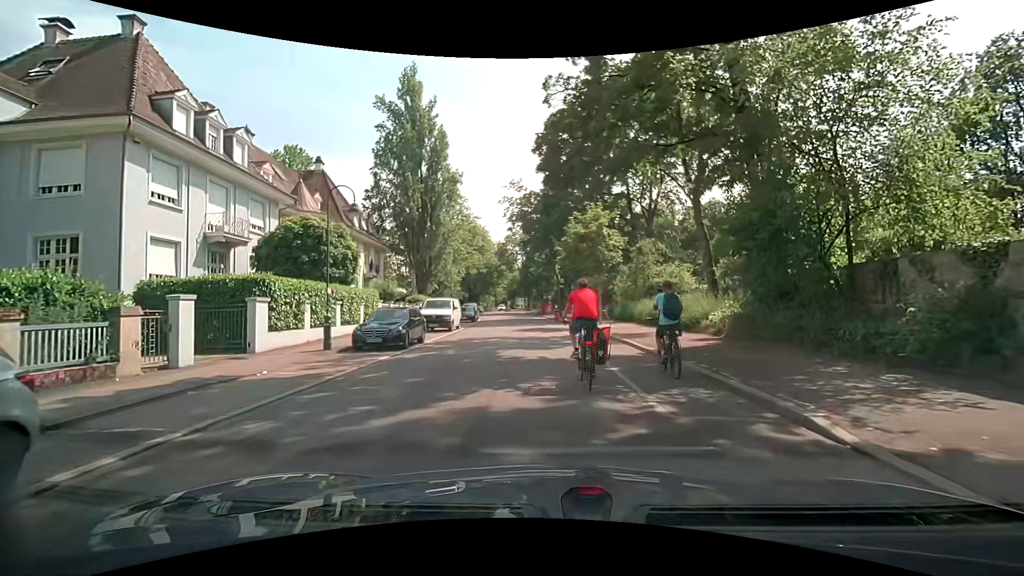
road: unclassified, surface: asphalt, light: Day
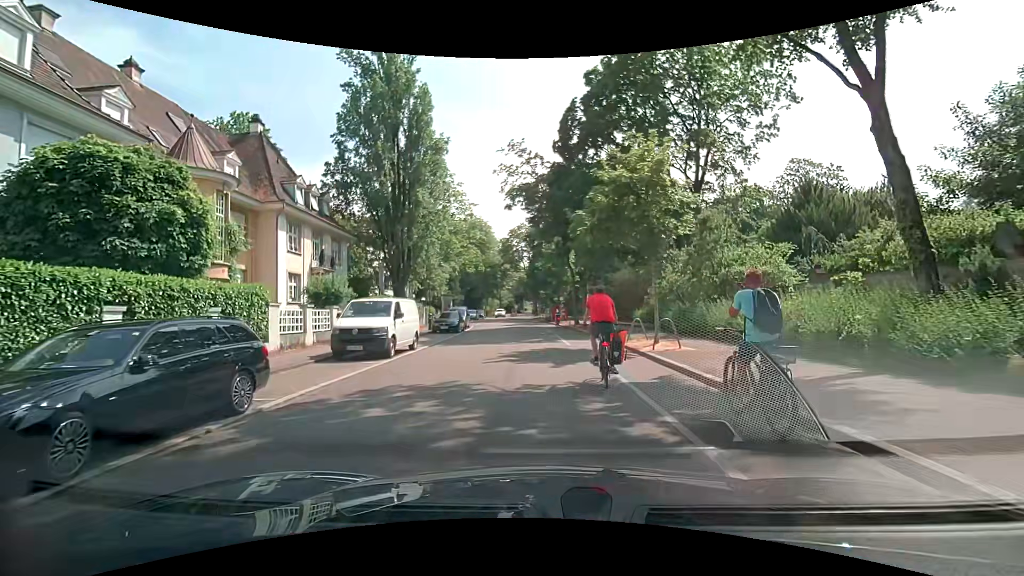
(+0.2, +12.7) m; 0°
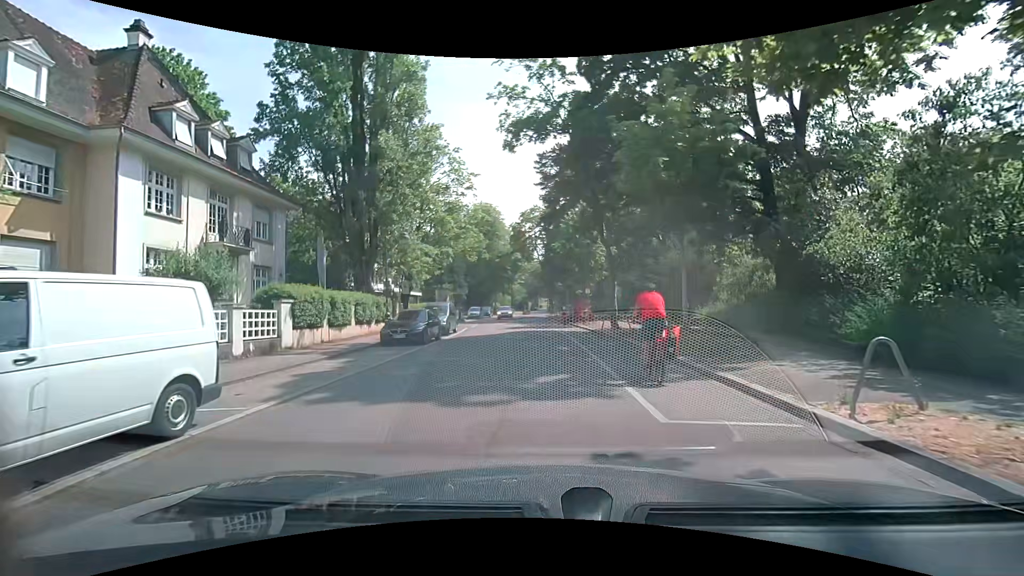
(-0.1, +13.0) m; -2°
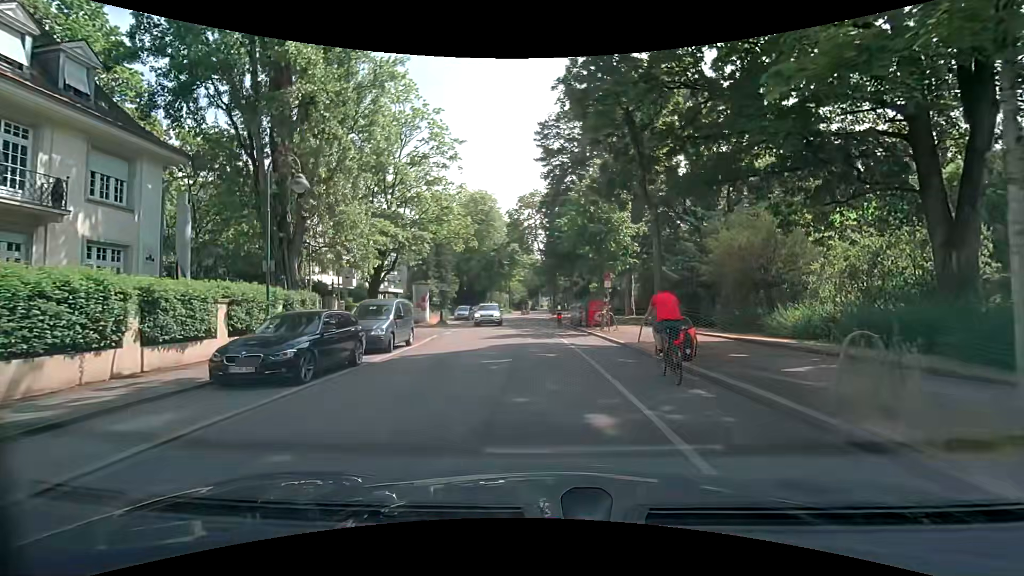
(+0.1, +10.1) m; +1°
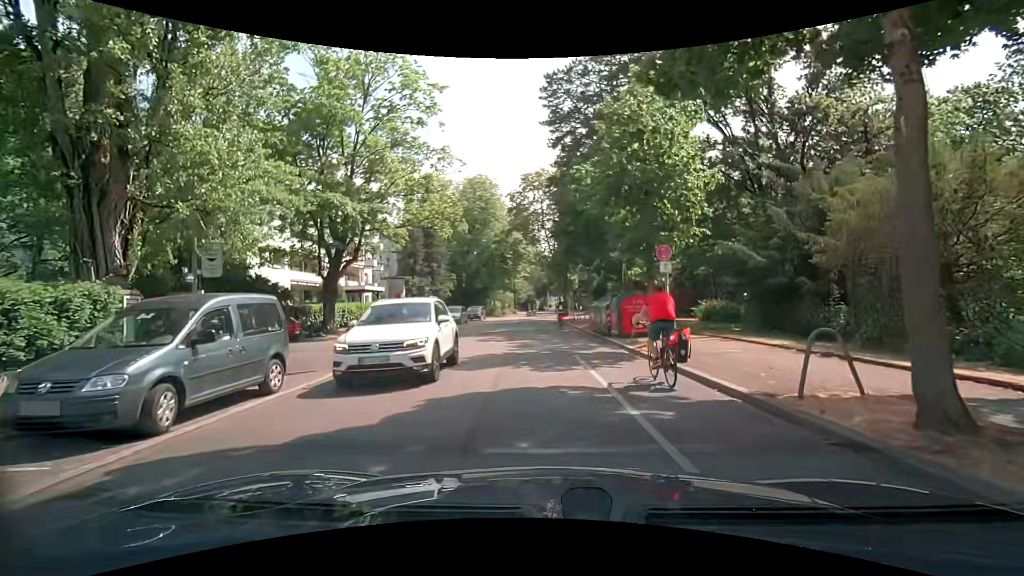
(-0.1, +10.1) m; -1°
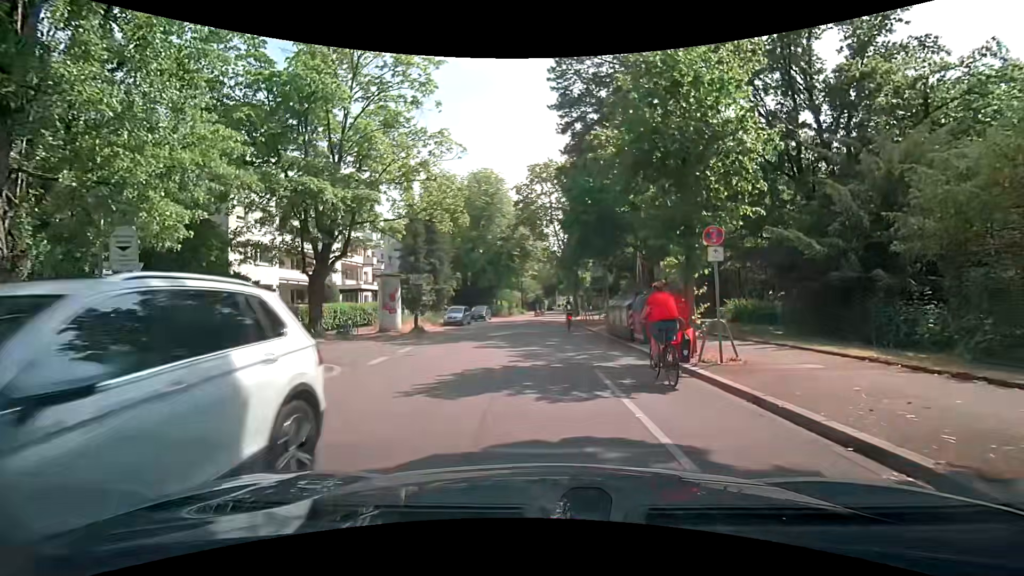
(0.0, +3.2) m; -1°
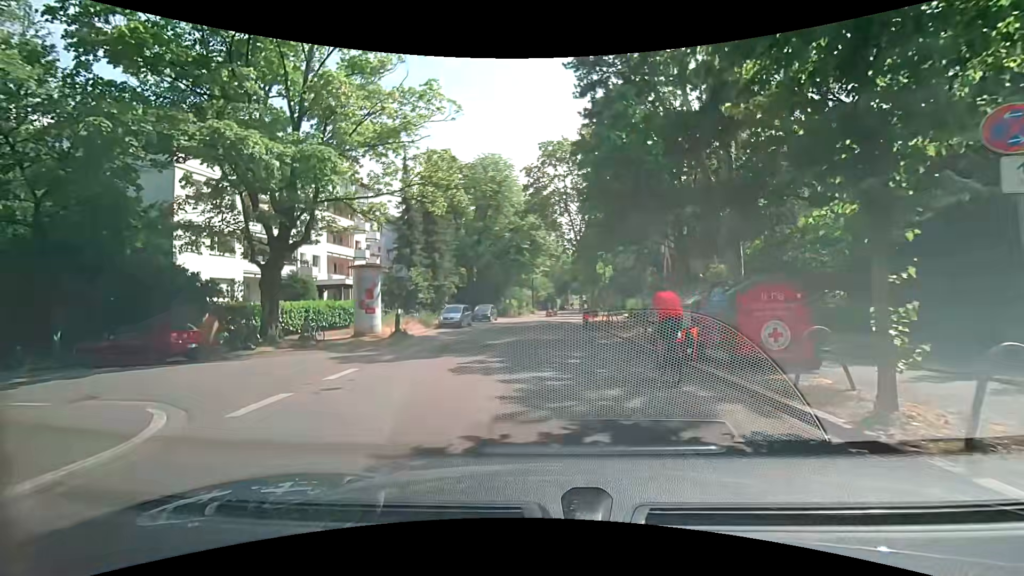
(-0.1, +6.3) m; -1°
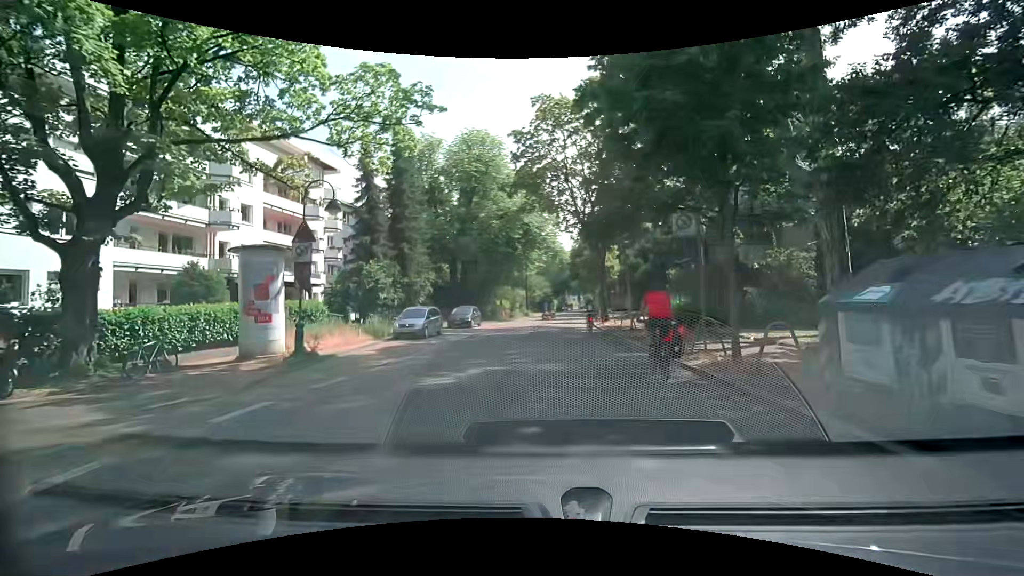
(0.0, +9.4) m; +1°
